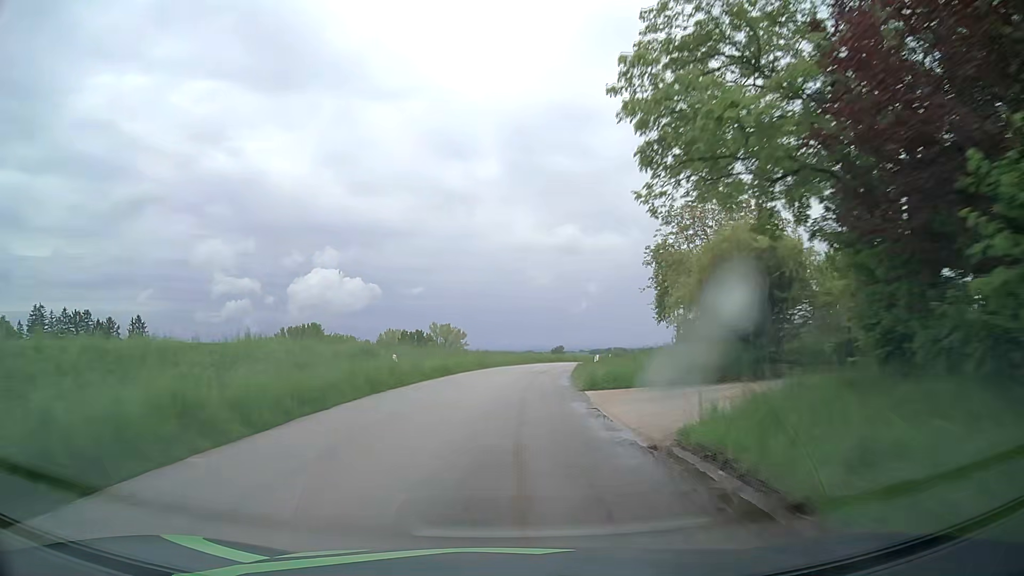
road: tertiary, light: Day
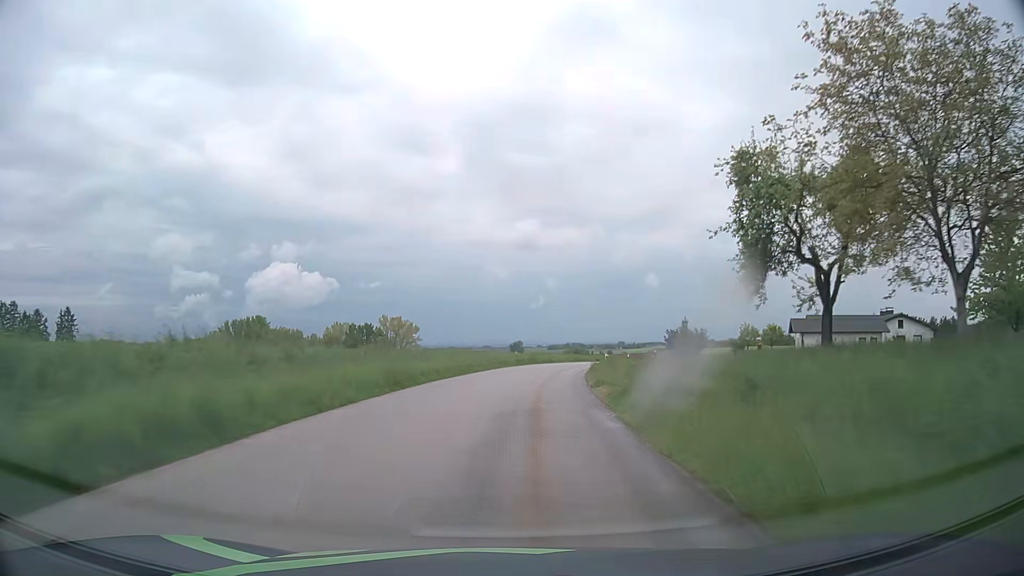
(+0.6, +22.5) m; +3°
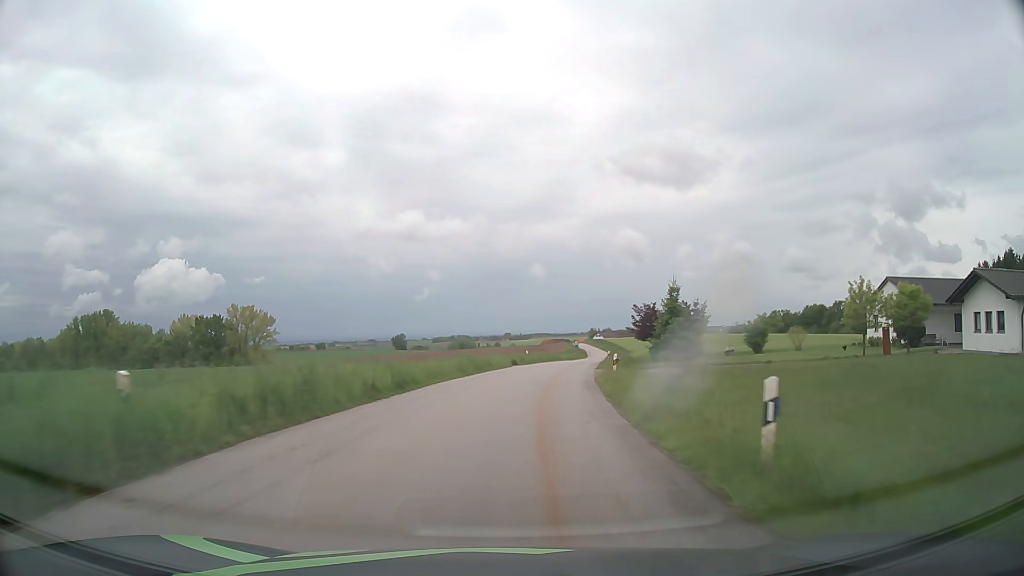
(+3.9, +44.8) m; +10°
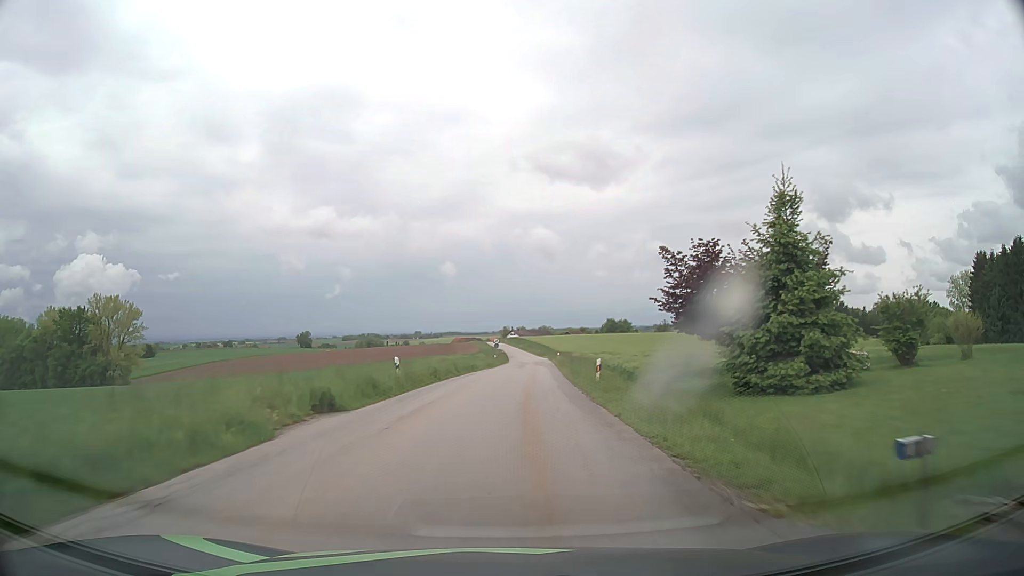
(+2.3, +33.7) m; +8°
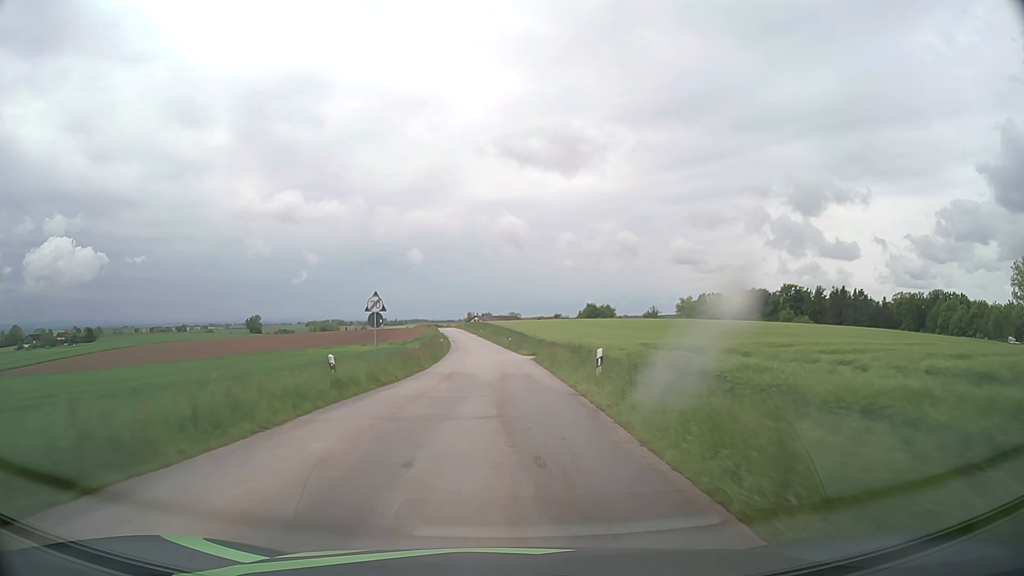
(+2.5, +56.2) m; +3°
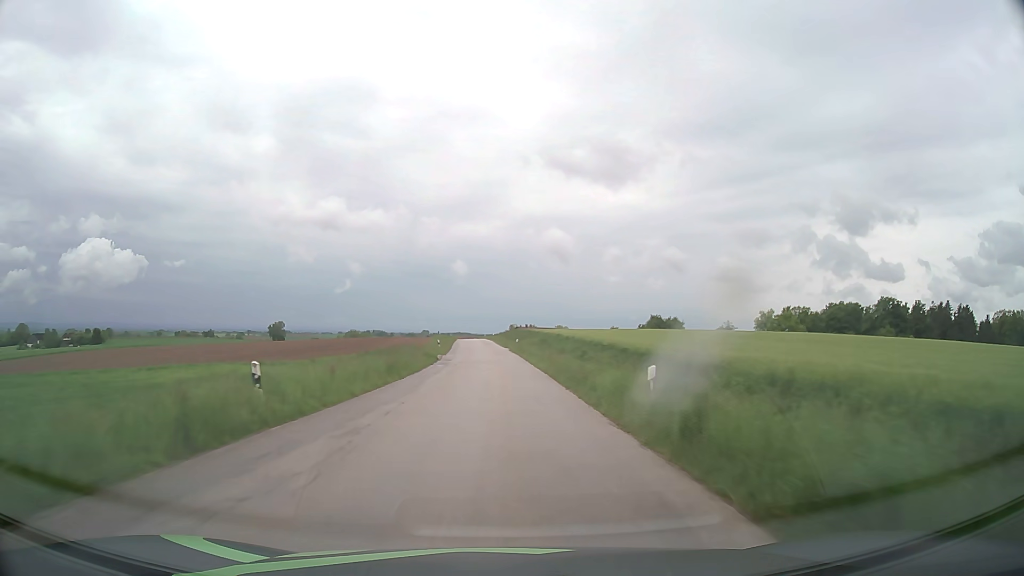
(-1.2, +55.9) m; -4°
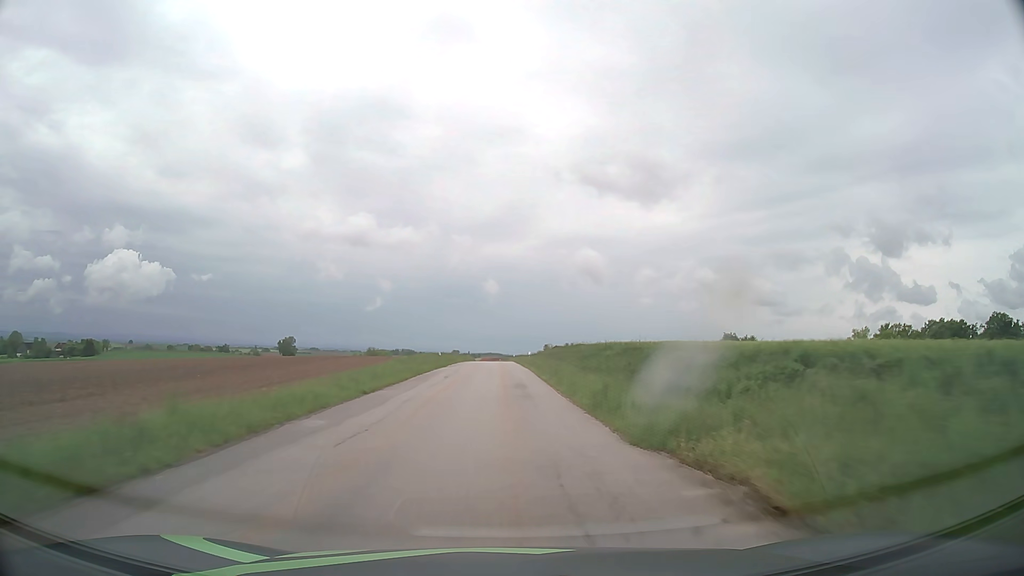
(-1.4, +58.3) m; -3°
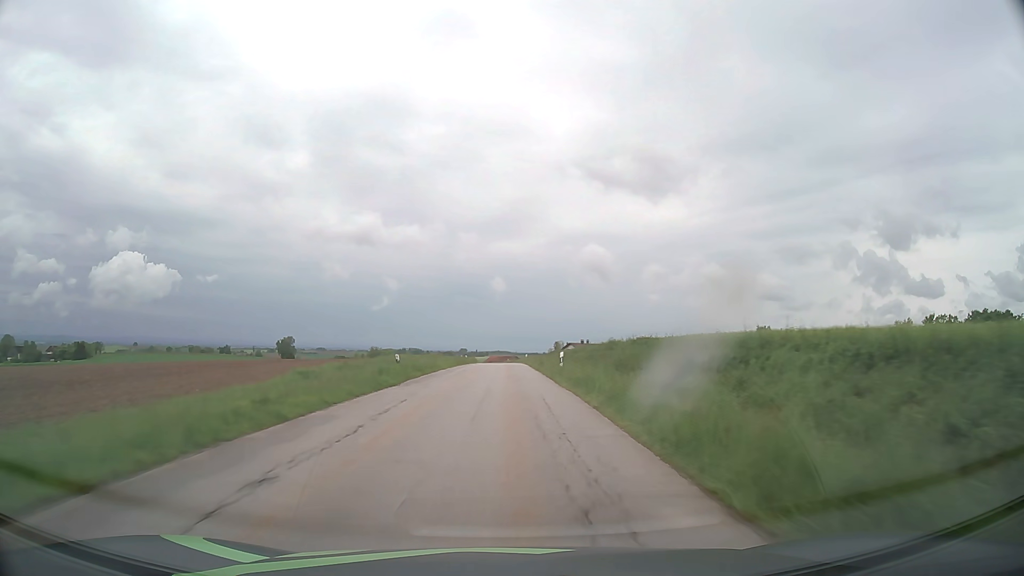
(-0.2, +23.9) m; -1°
(0, +10) (0, +20) (0, +30) (0, +40) (0, +50) (0, +60) (0, +70) (0, +80) (0, +90) (0, +100) m
